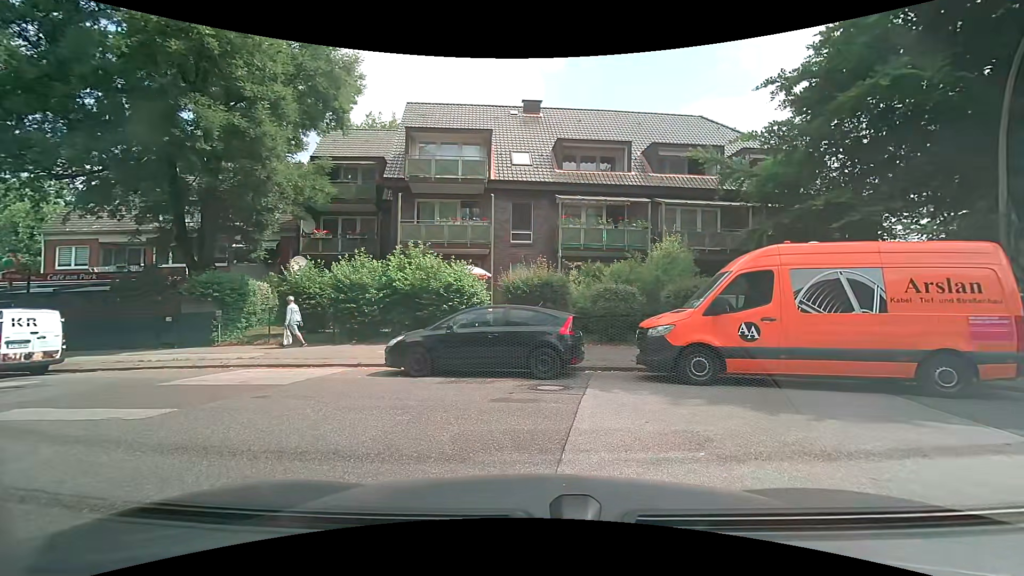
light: Day
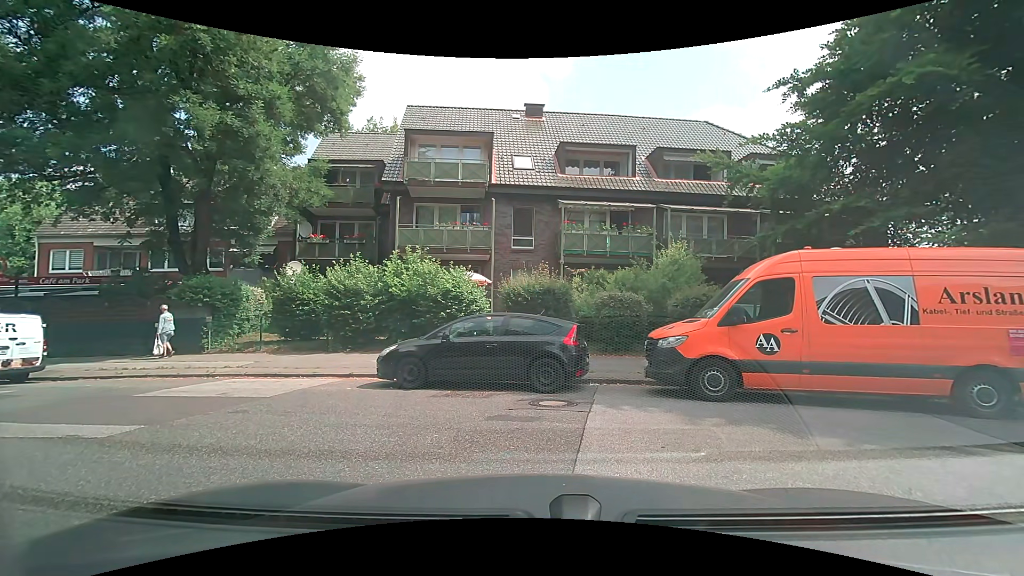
(0.0, +0.7) m; 0°
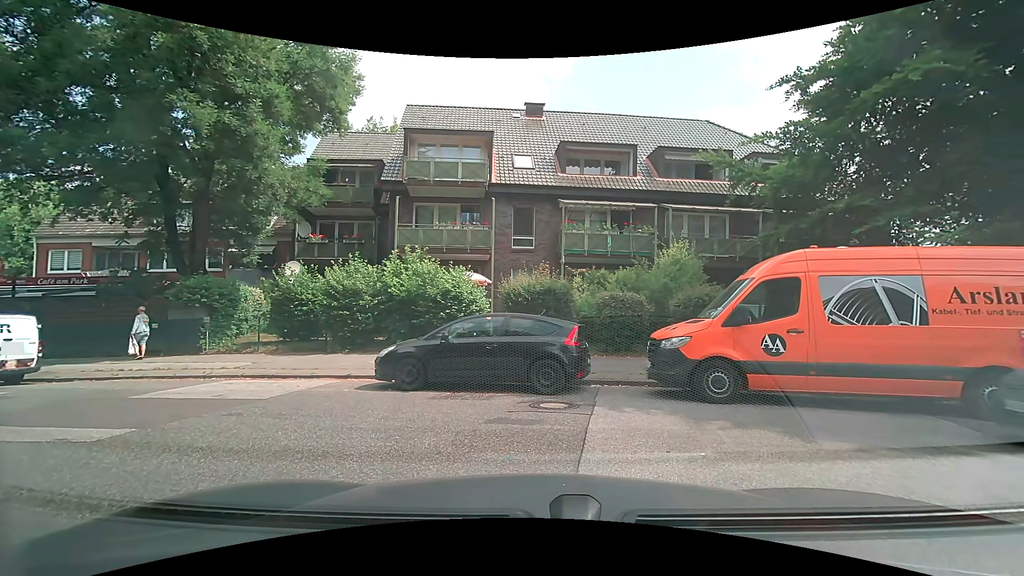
(0.0, +0.1) m; 0°
